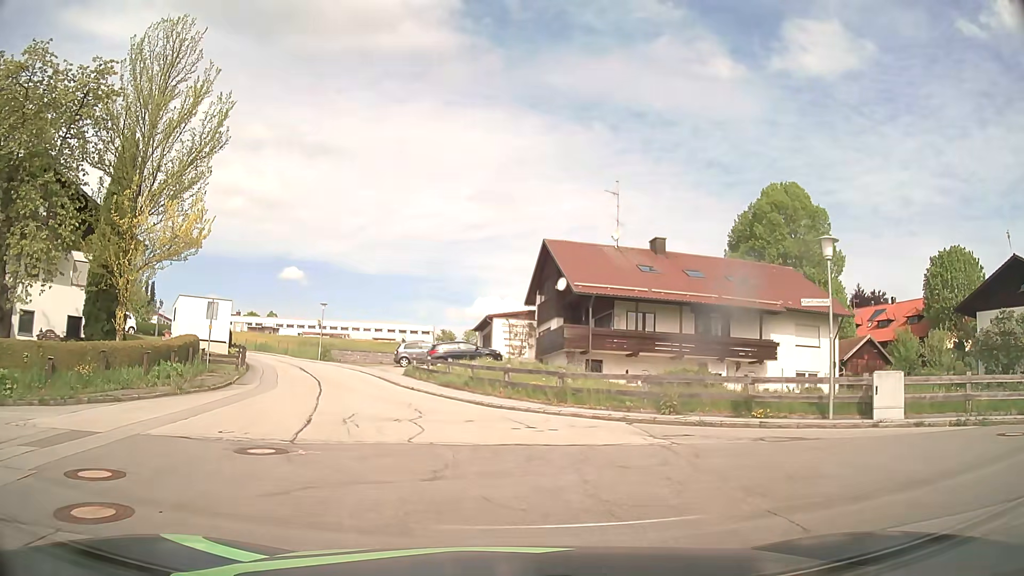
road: residential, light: Day
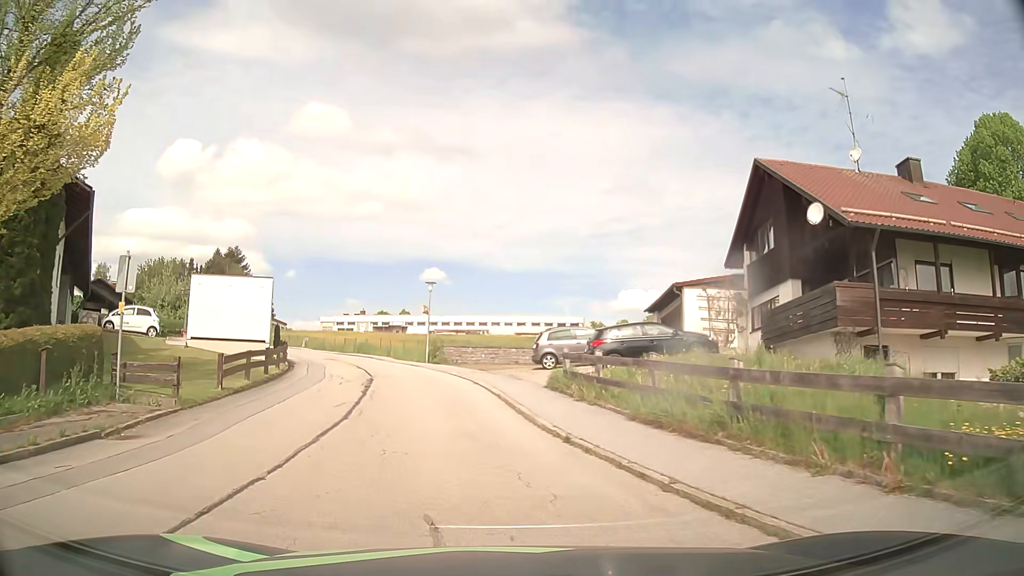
(-1.9, +16.4) m; -13°
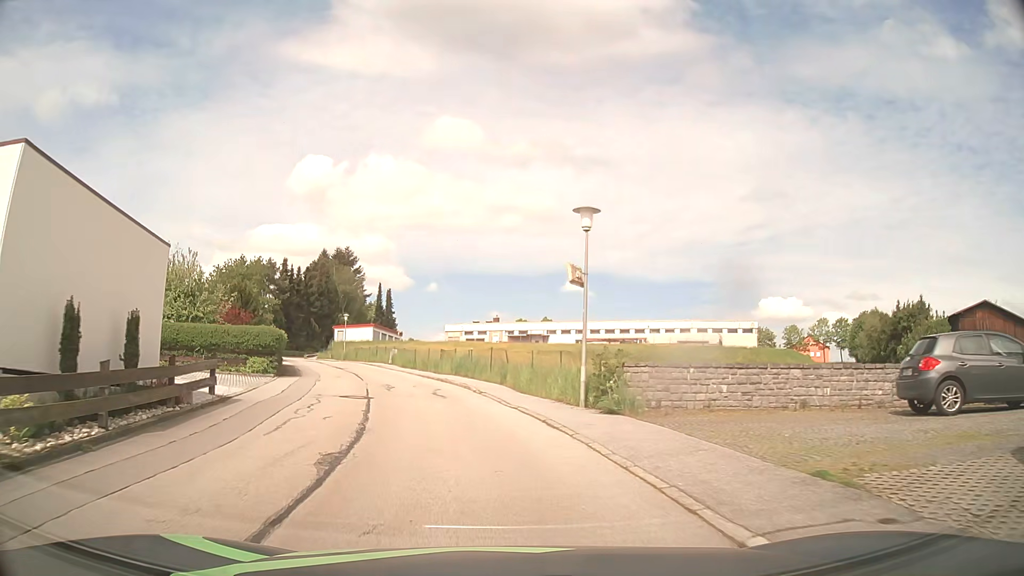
(-2.5, +22.6) m; -12°
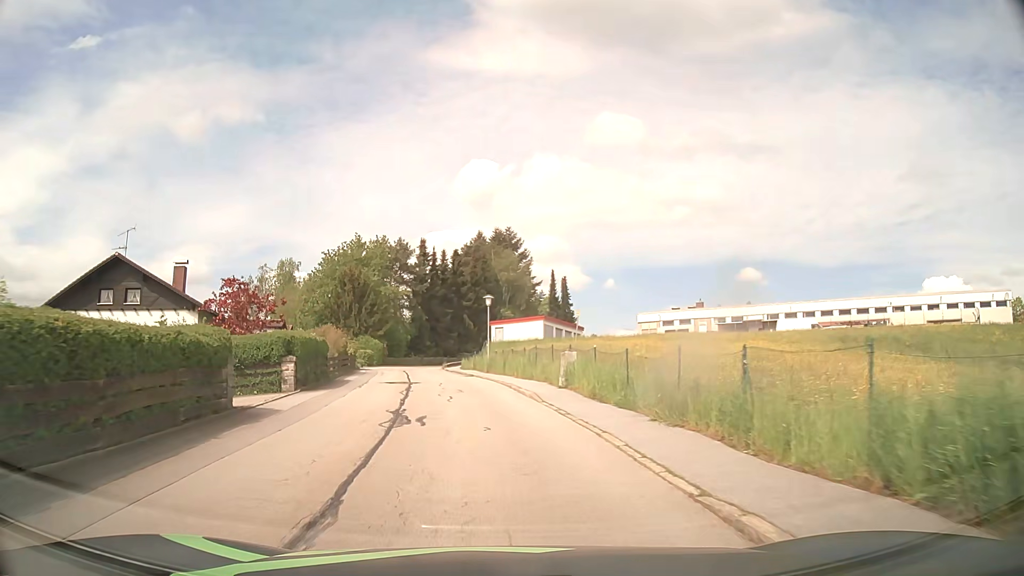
(-3.8, +26.6) m; -15°
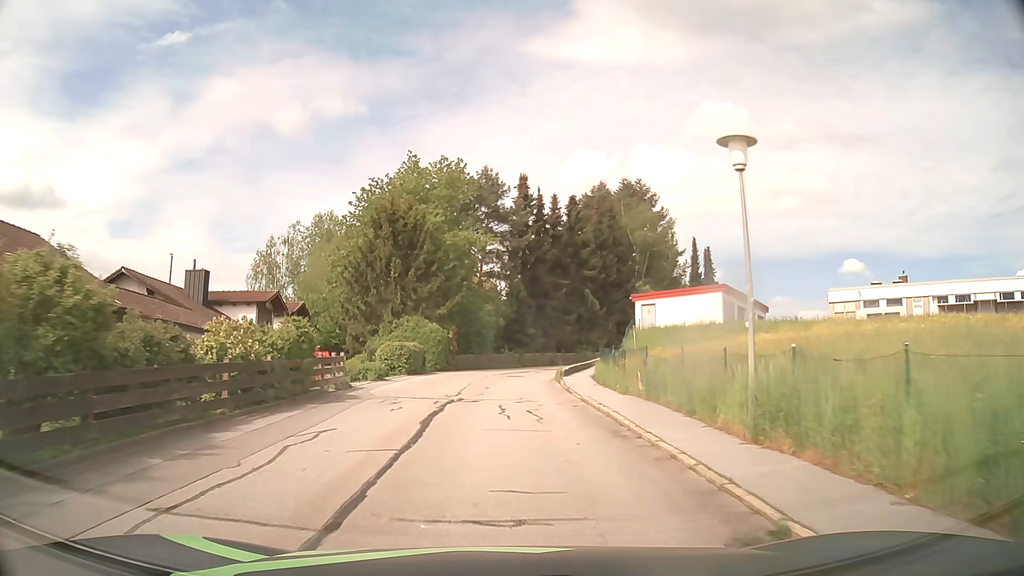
(-2.9, +30.0) m; -10°
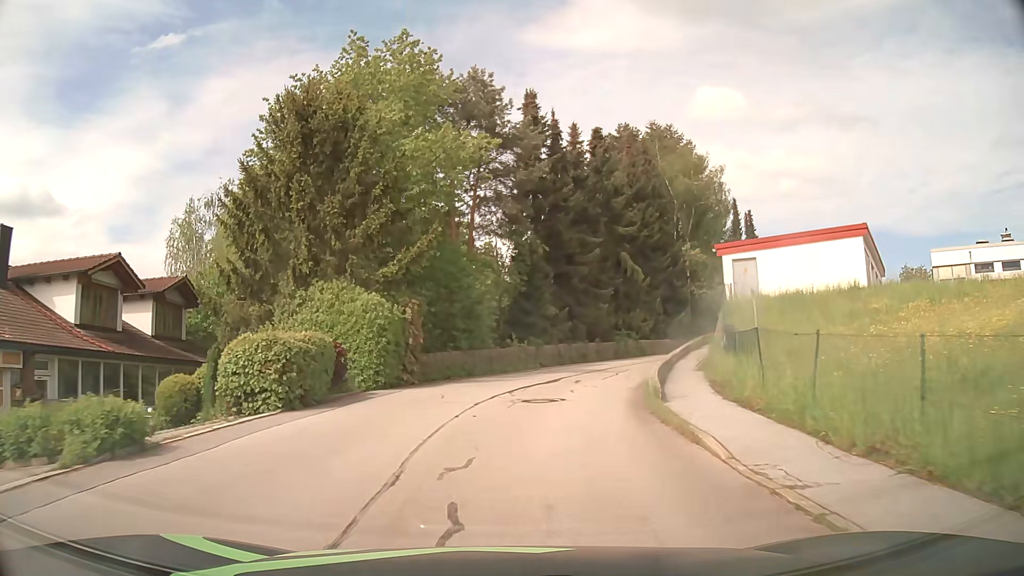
(-0.2, +18.1) m; 0°
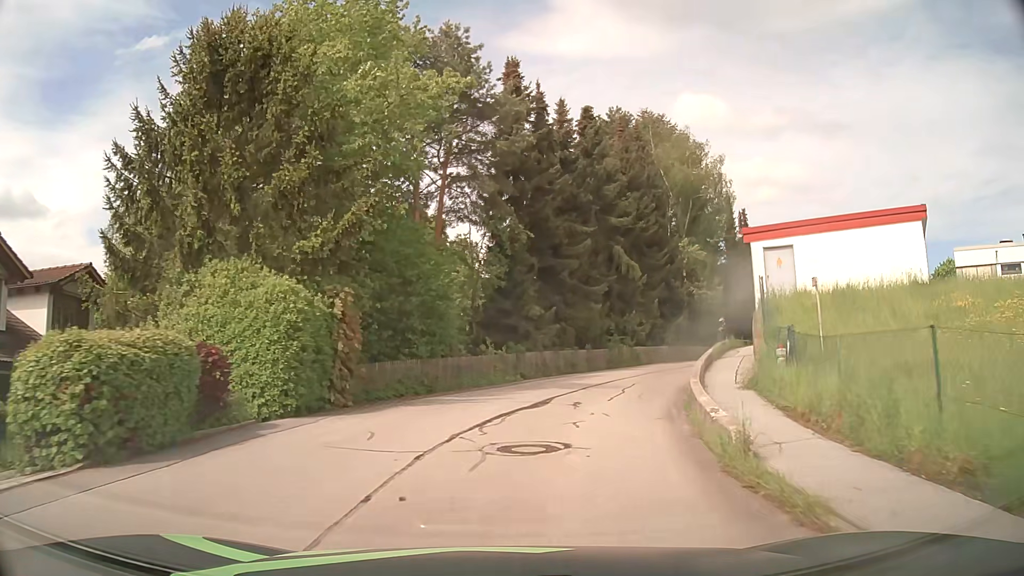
(+0.1, +5.9) m; +1°
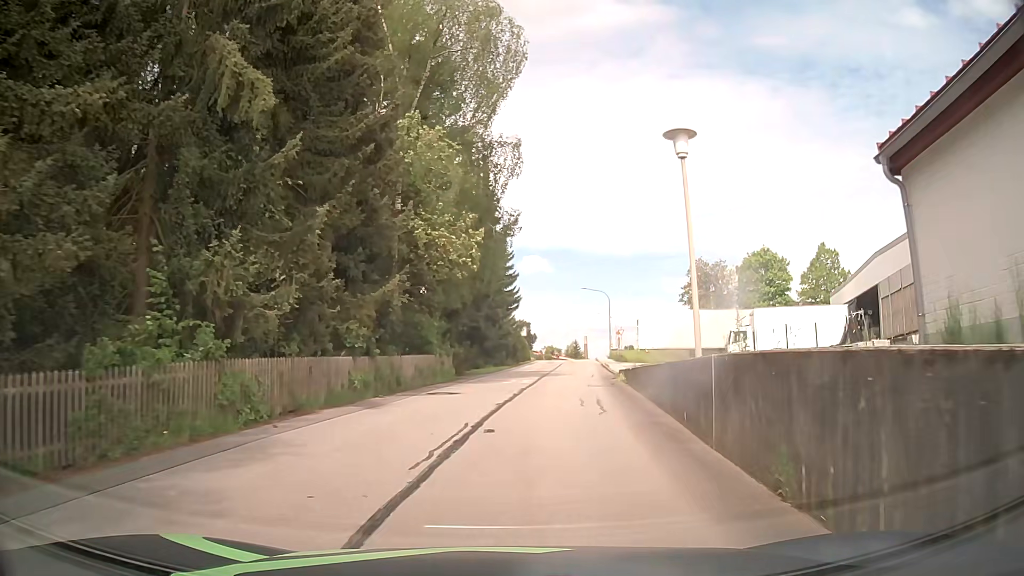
(+5.9, +26.7) m; +26°
(+1, +10) (+2, +20) (+3, +30) (+4, +40) (+6, +50) (+7, +60) (+9, +69) (+10, +79) (+12, +89) (+6, +97) m
